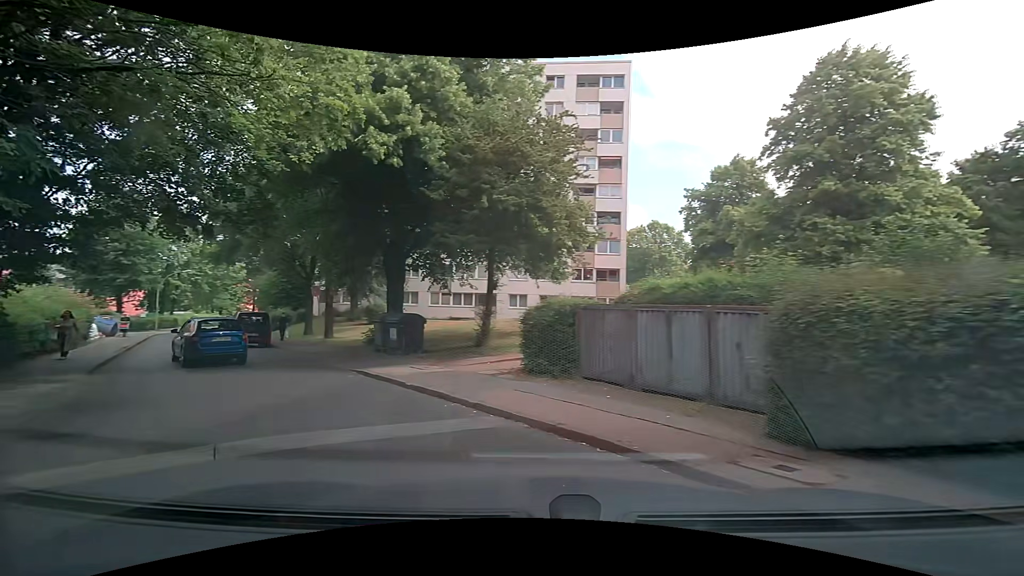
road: residential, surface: asphalt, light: Day
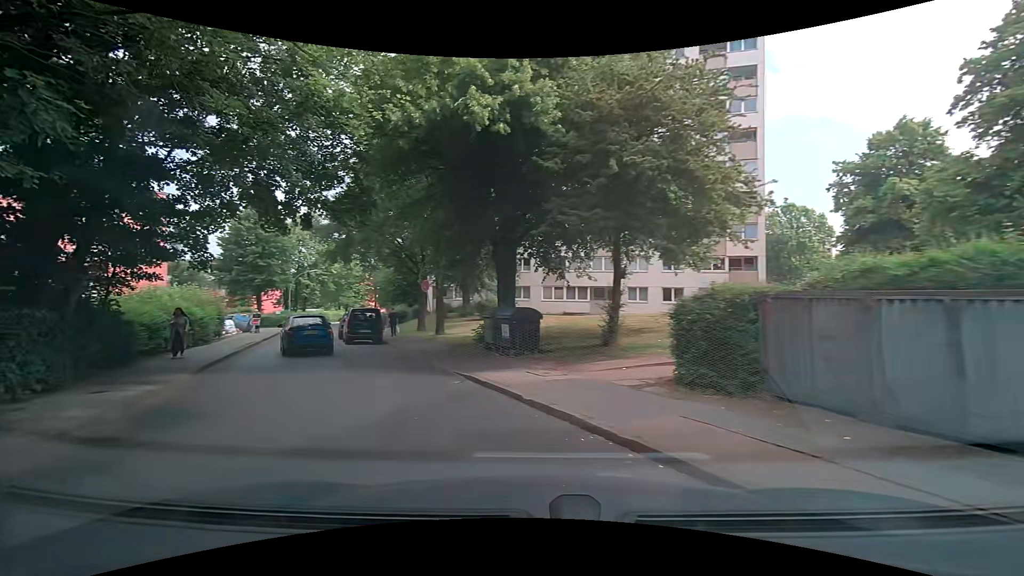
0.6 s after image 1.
(-0.3, +2.7) m; -13°
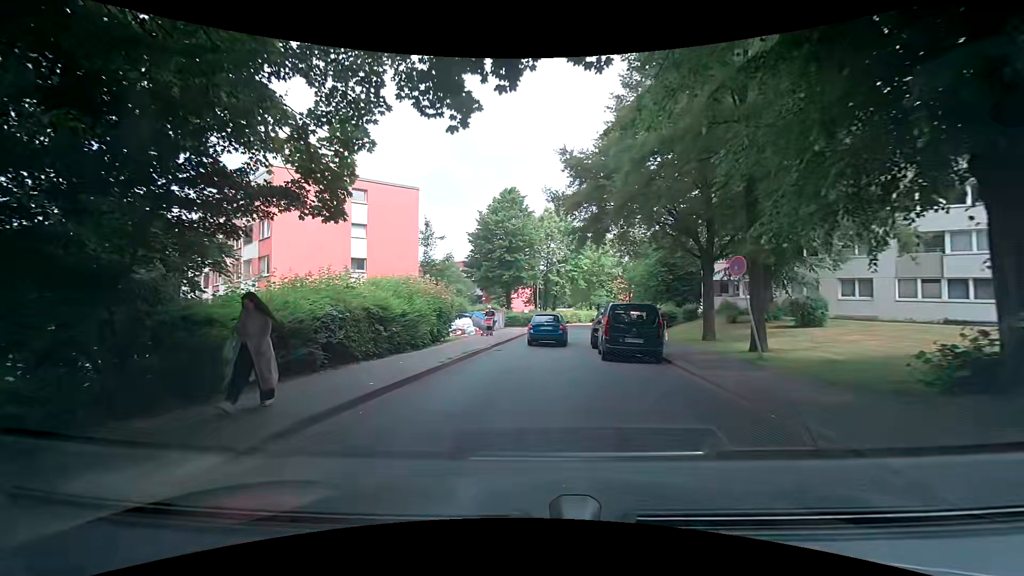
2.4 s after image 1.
(-2.9, +9.8) m; -31°
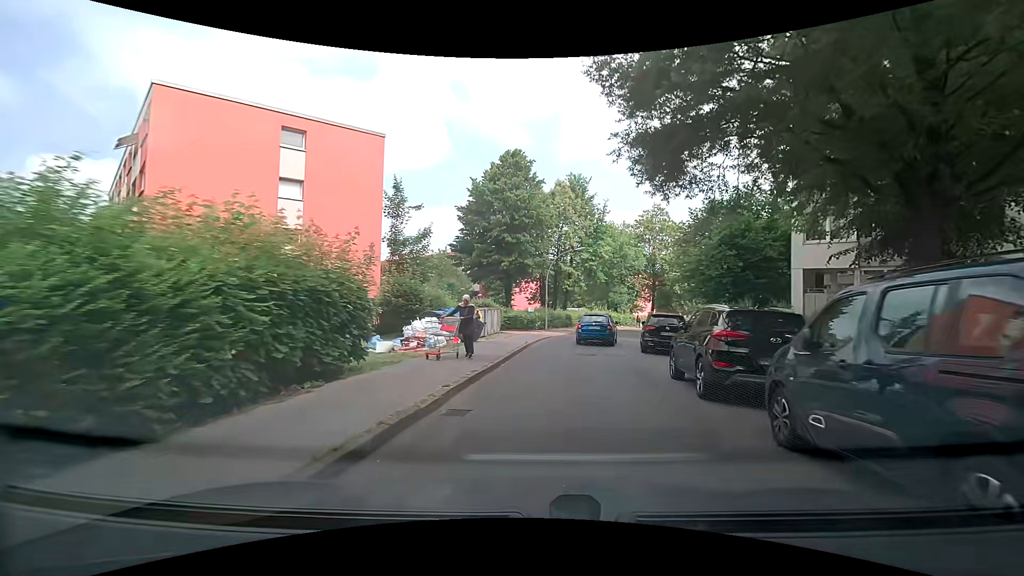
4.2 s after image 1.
(-0.1, +12.7) m; 0°
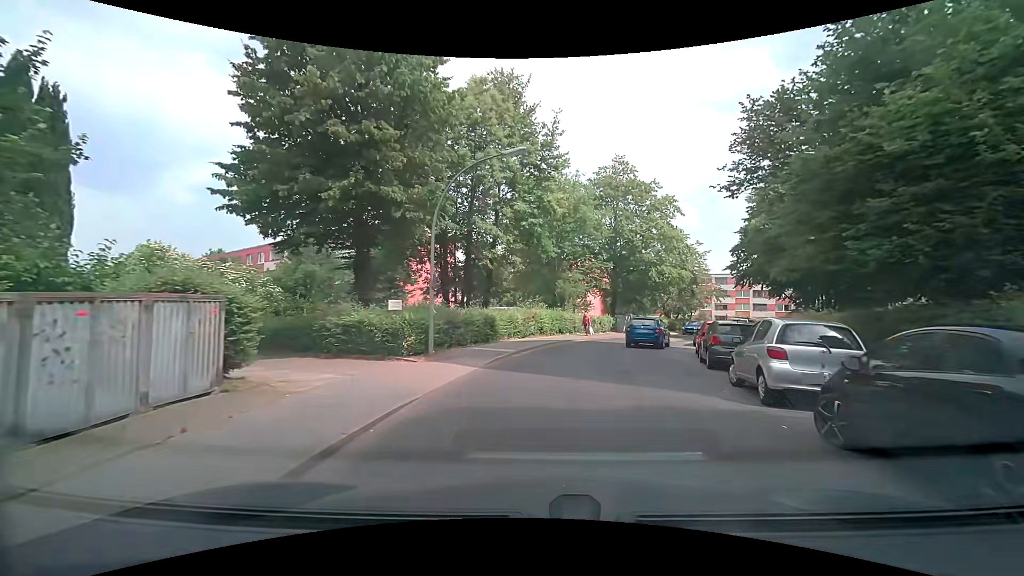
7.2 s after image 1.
(+1.6, +22.5) m; +8°
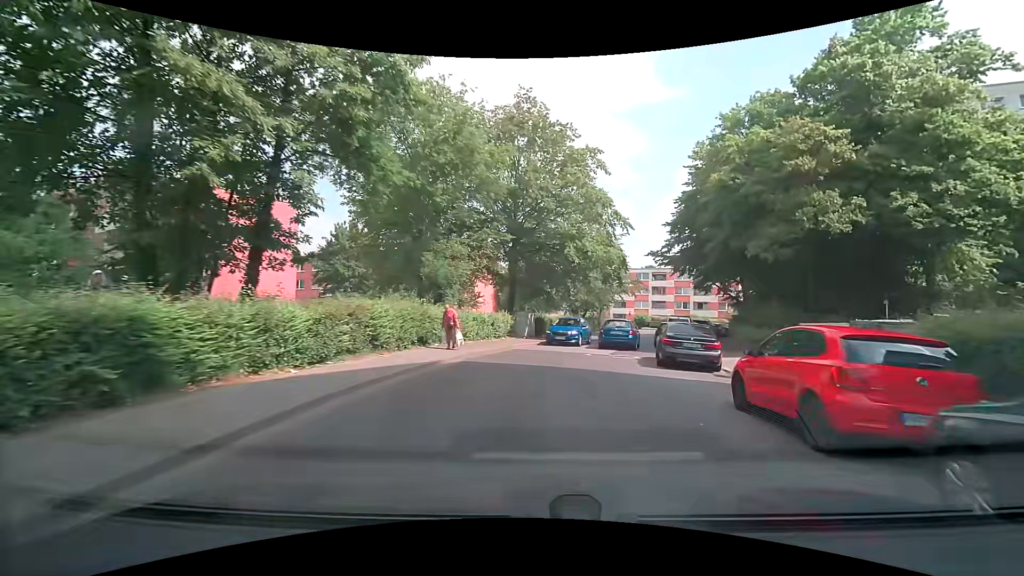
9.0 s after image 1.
(+1.3, +14.5) m; +11°
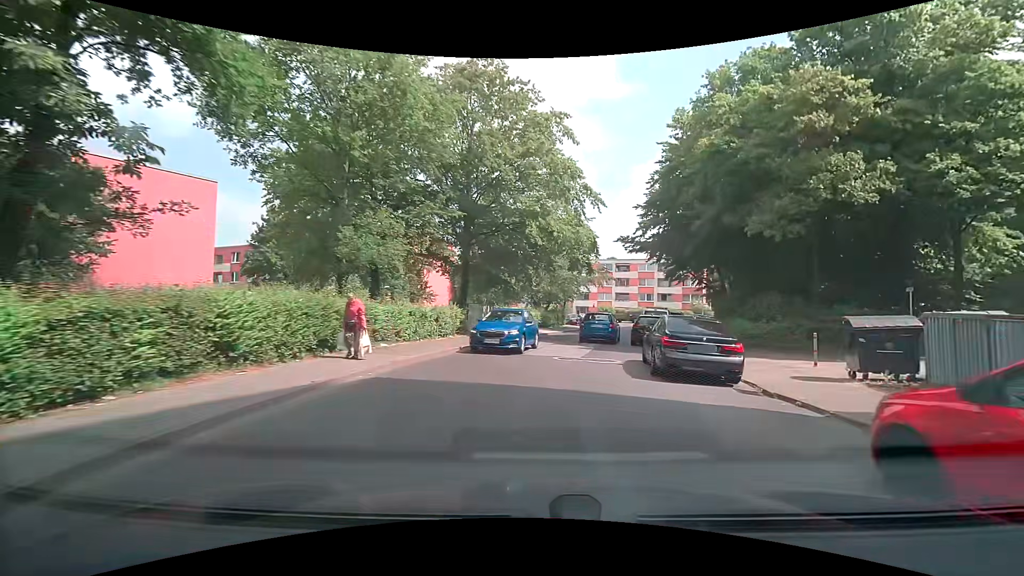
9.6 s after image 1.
(+0.2, +4.8) m; +5°
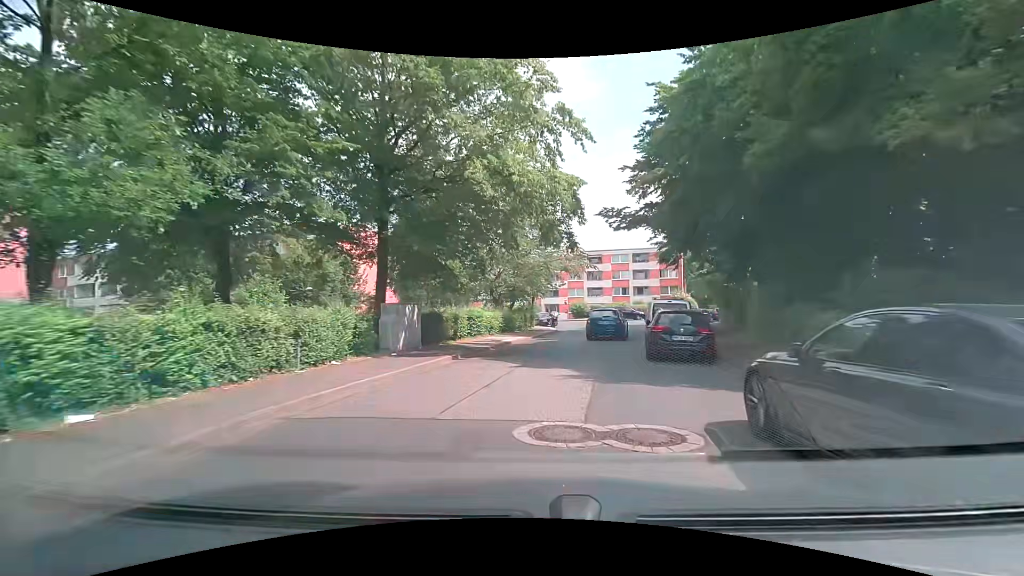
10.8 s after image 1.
(+0.4, +9.5) m; +3°
